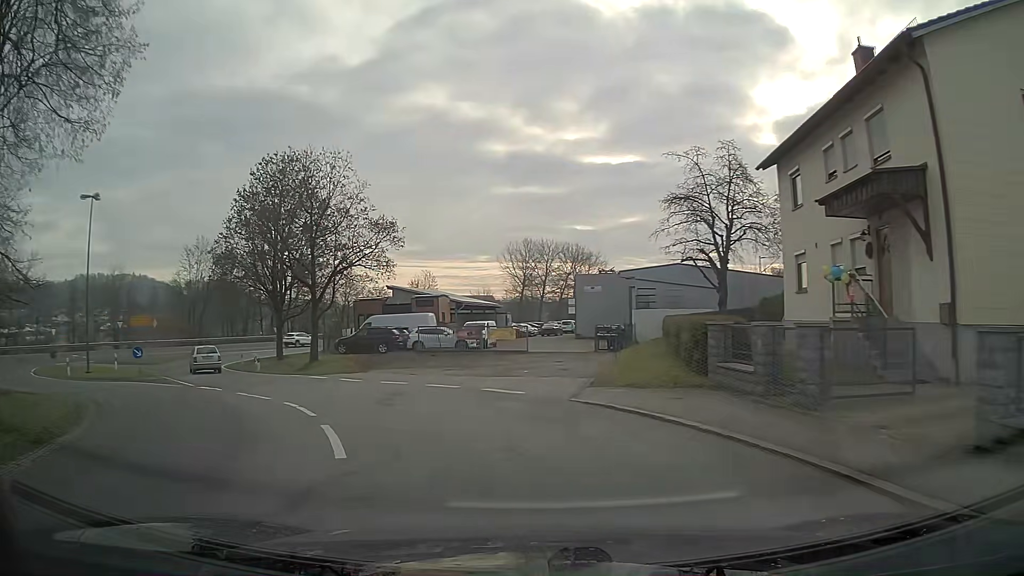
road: unclassified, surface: asphalt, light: Day
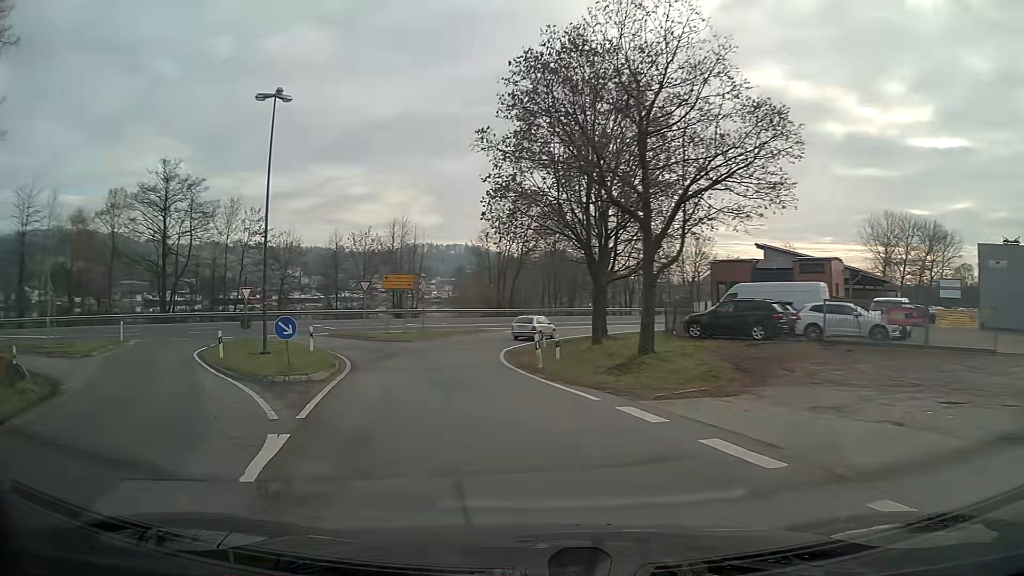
(-4.0, +15.6) m; -28°
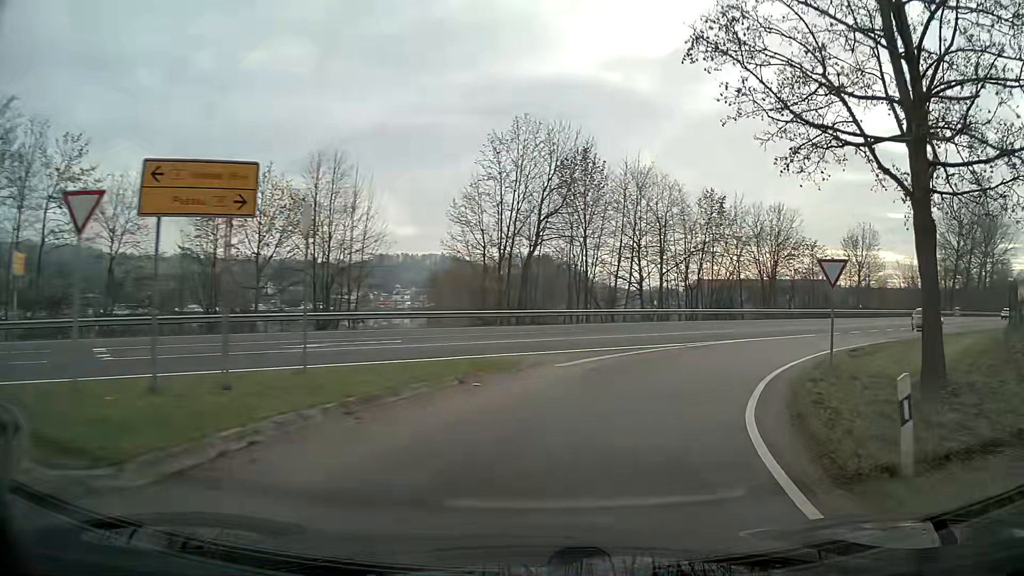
(-0.7, +30.1) m; +11°
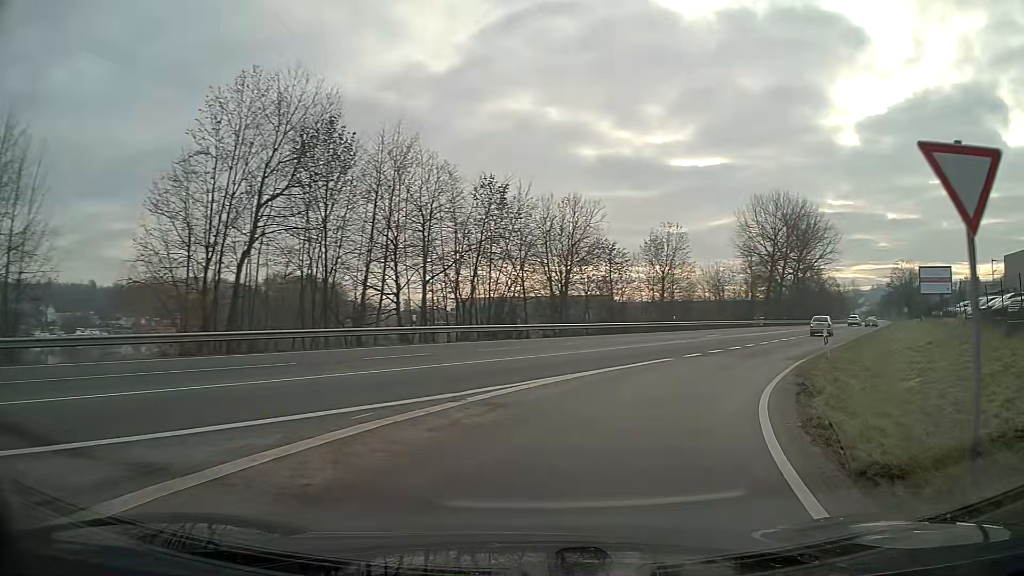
(+2.0, +12.1) m; +19°
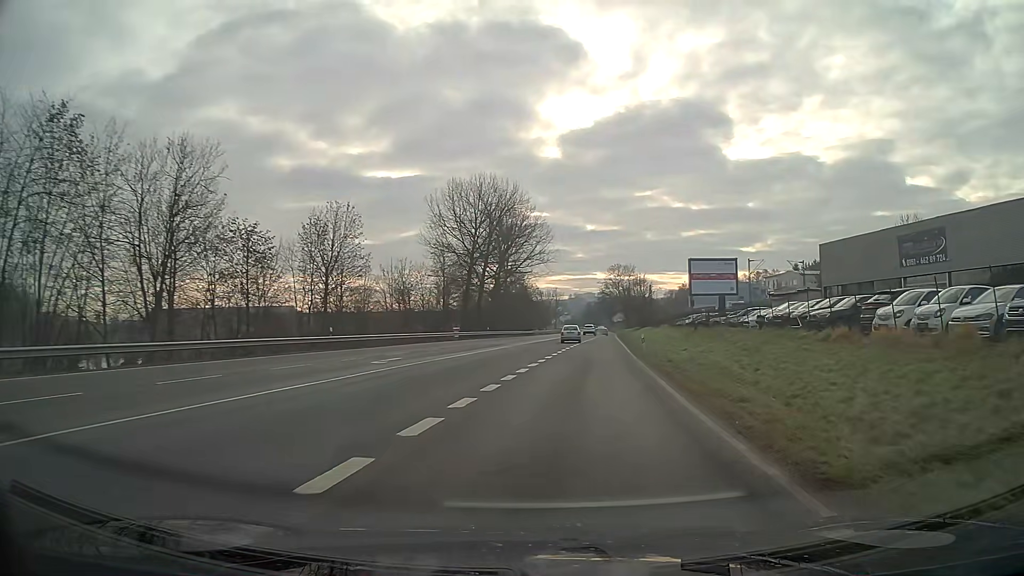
(+4.5, +19.5) m; +23°
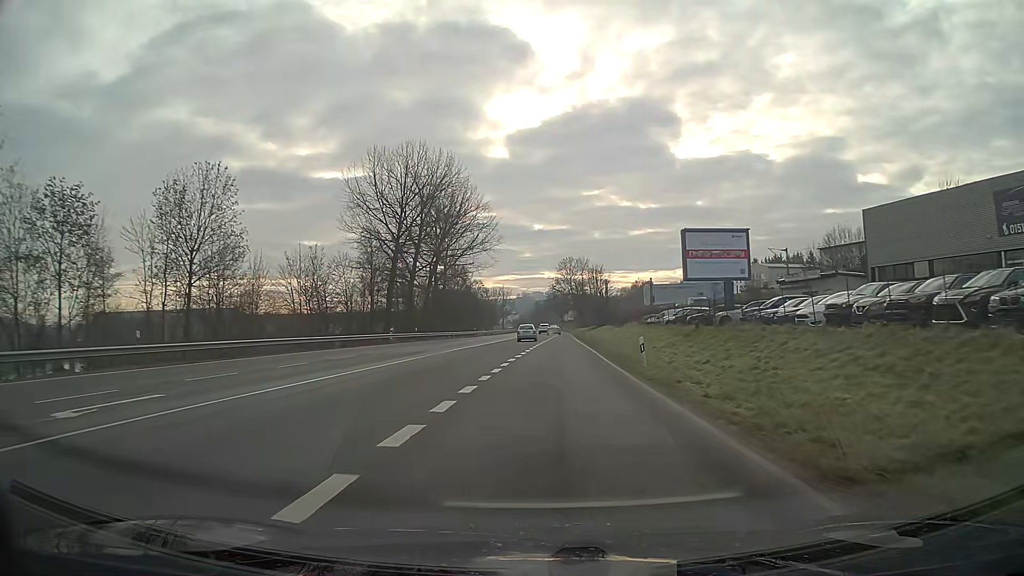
(+0.6, +15.8) m; +3°
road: primary
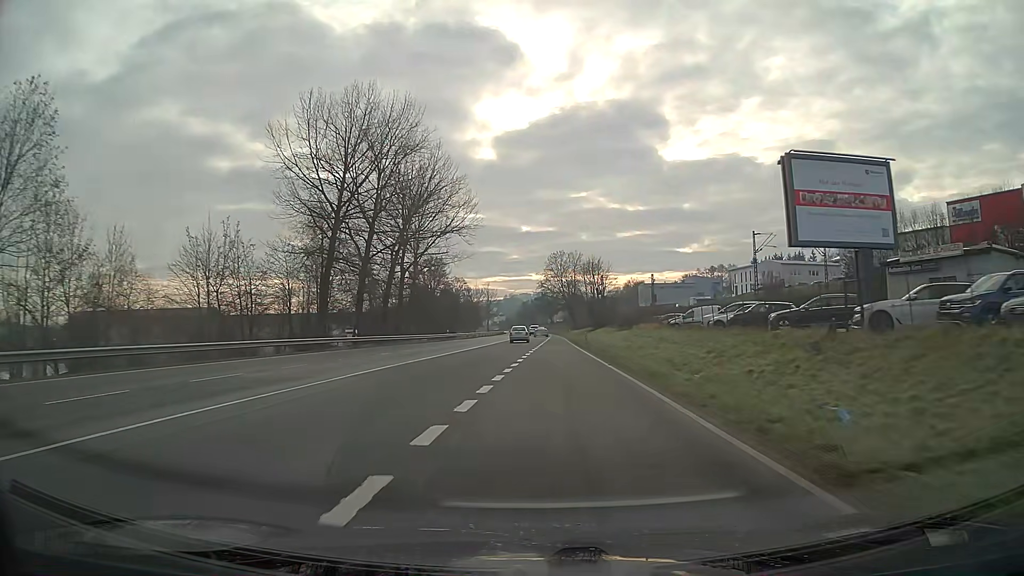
(+0.2, +18.3) m; +1°
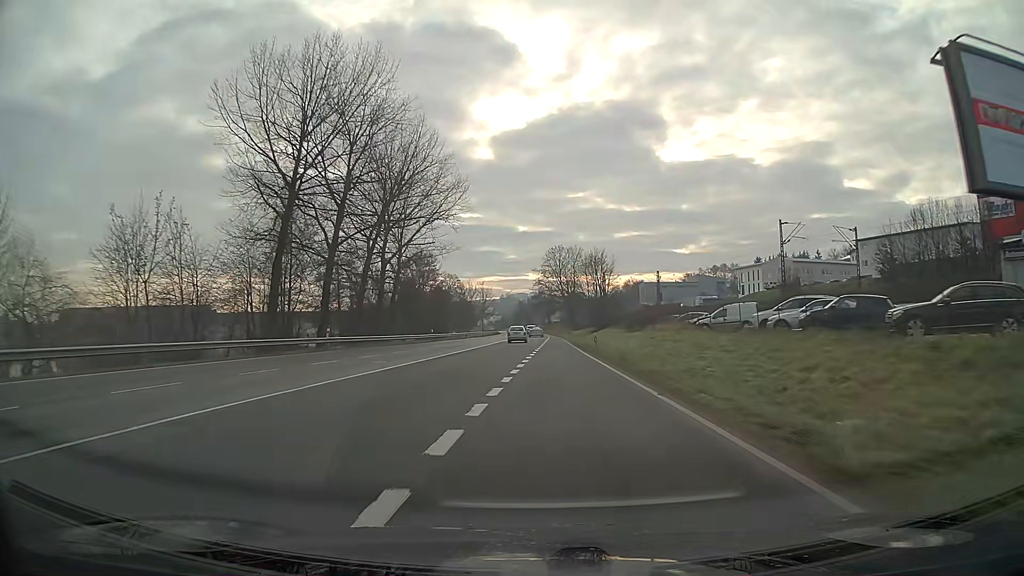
(0.0, +10.0) m; 0°
